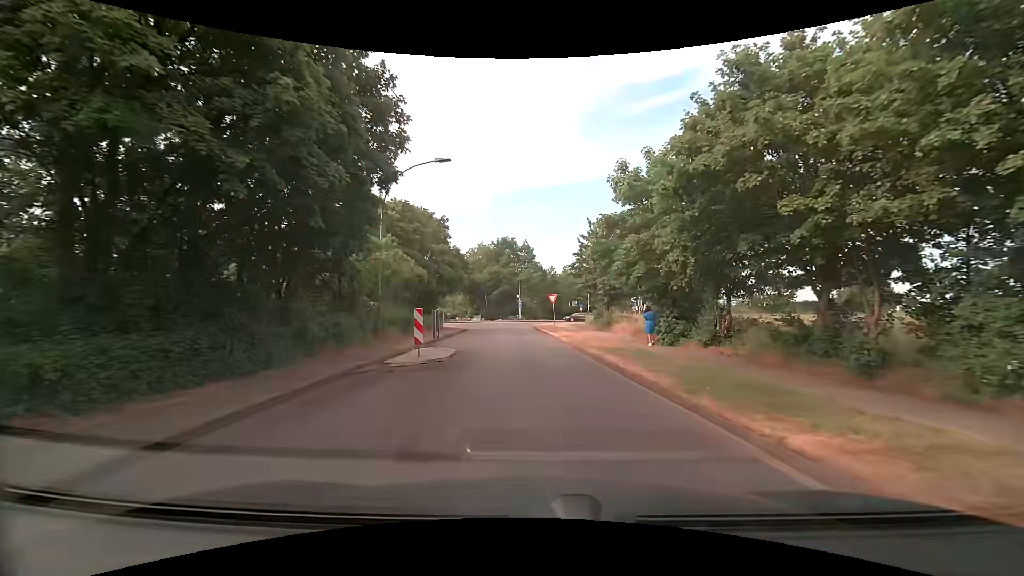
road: residential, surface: asphalt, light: Day
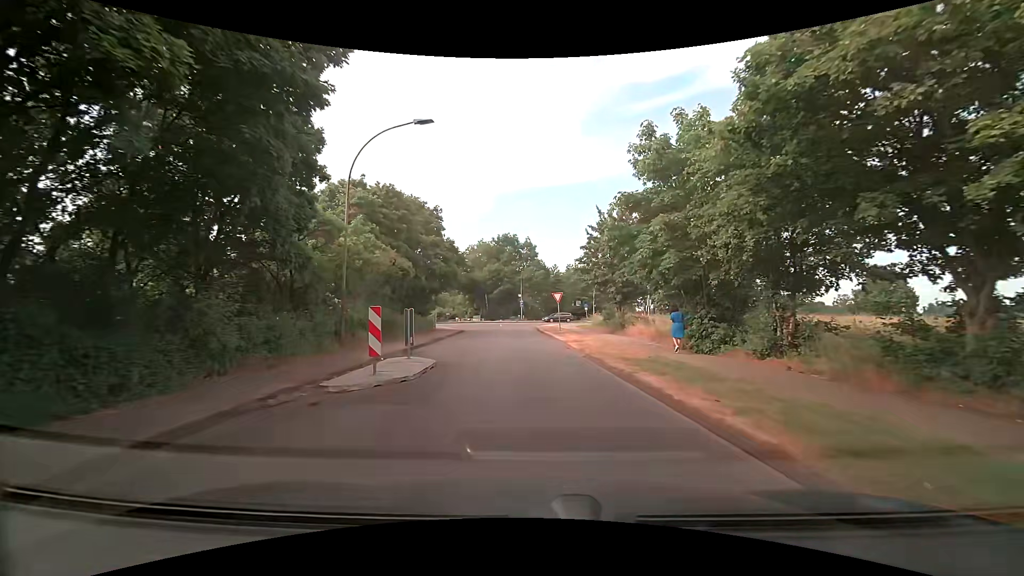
(0.0, +4.2) m; 0°
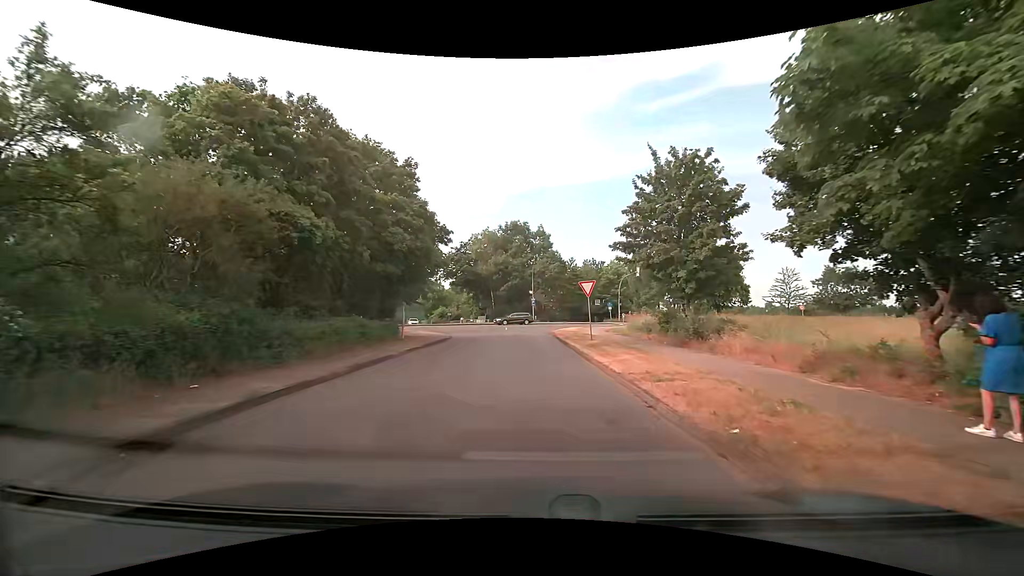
(-0.3, +12.5) m; -2°
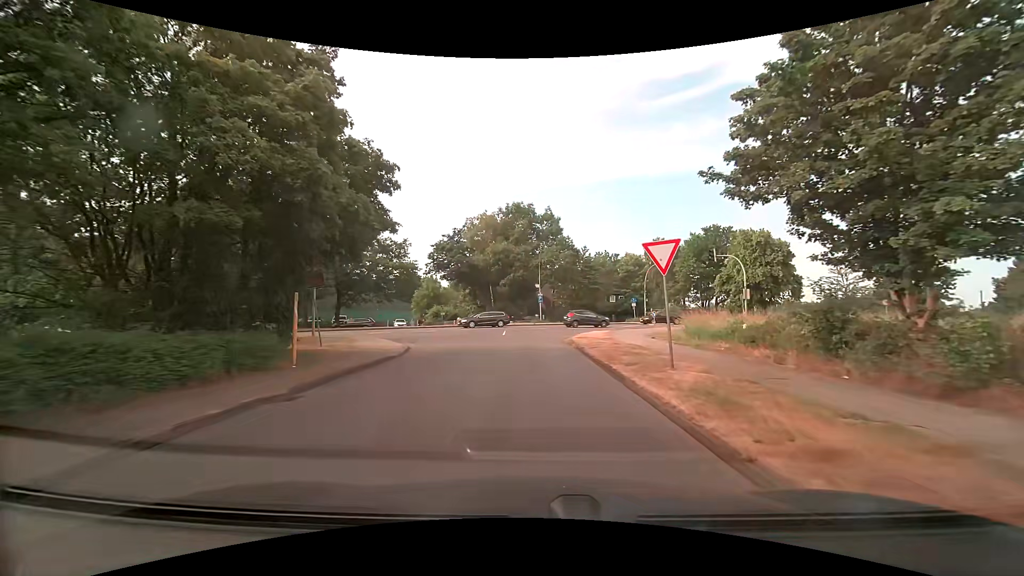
(-0.2, +12.1) m; -1°
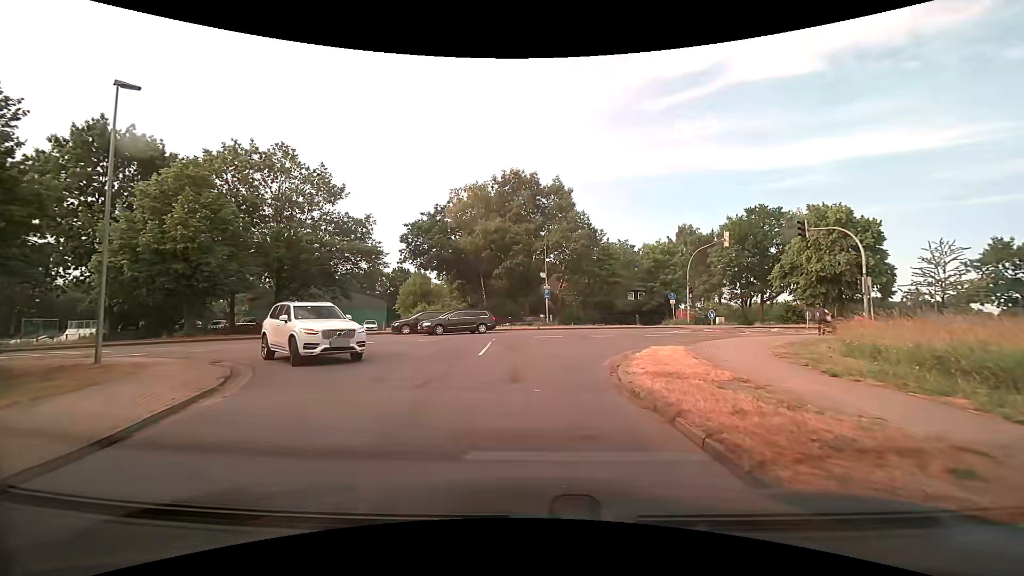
(0.0, +14.3) m; -1°
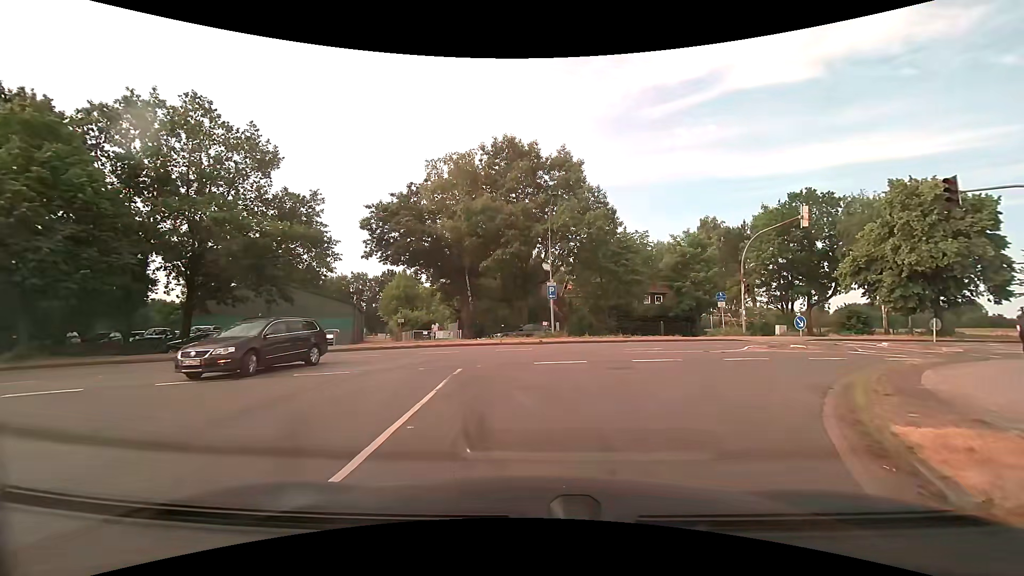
(+0.1, +10.8) m; -1°
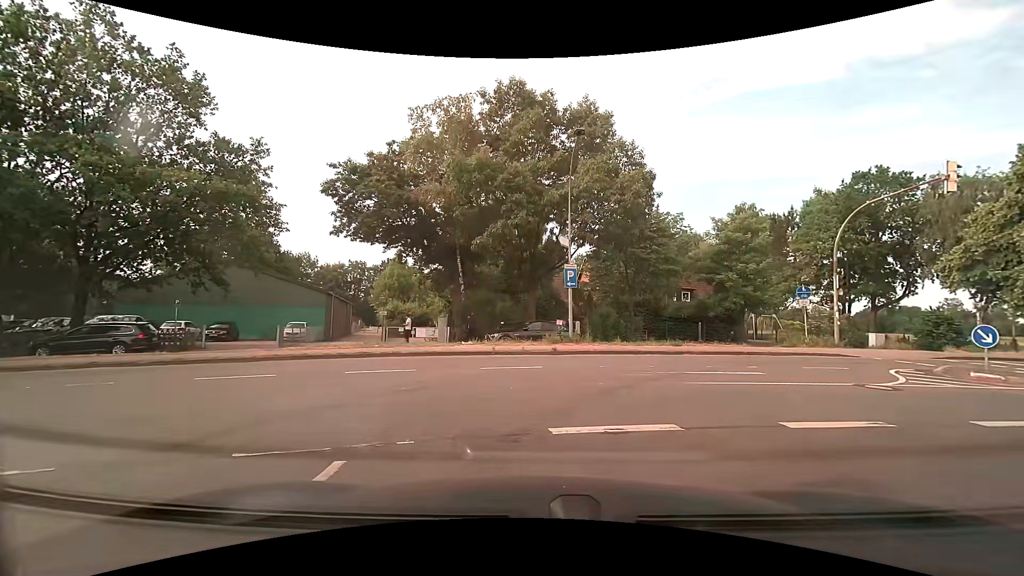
(+0.2, +8.1) m; +1°
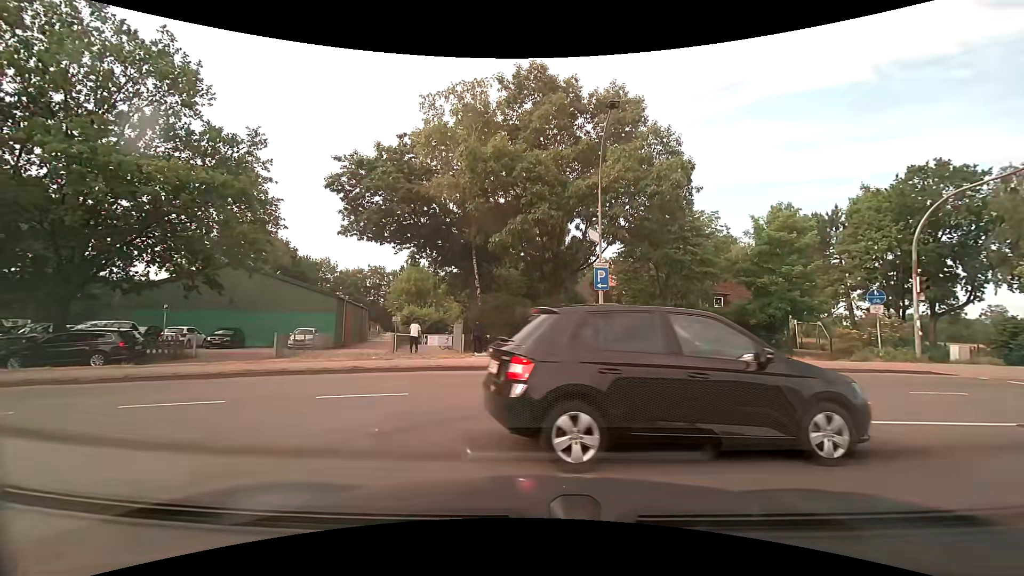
(0.0, +2.7) m; 0°
(-5, +8) (-14, +9) (-24, +6) (-34, +4) (-43, +1) (-53, -2) (-63, -5) (-72, -8) (-82, -11) (-91, -14) m
